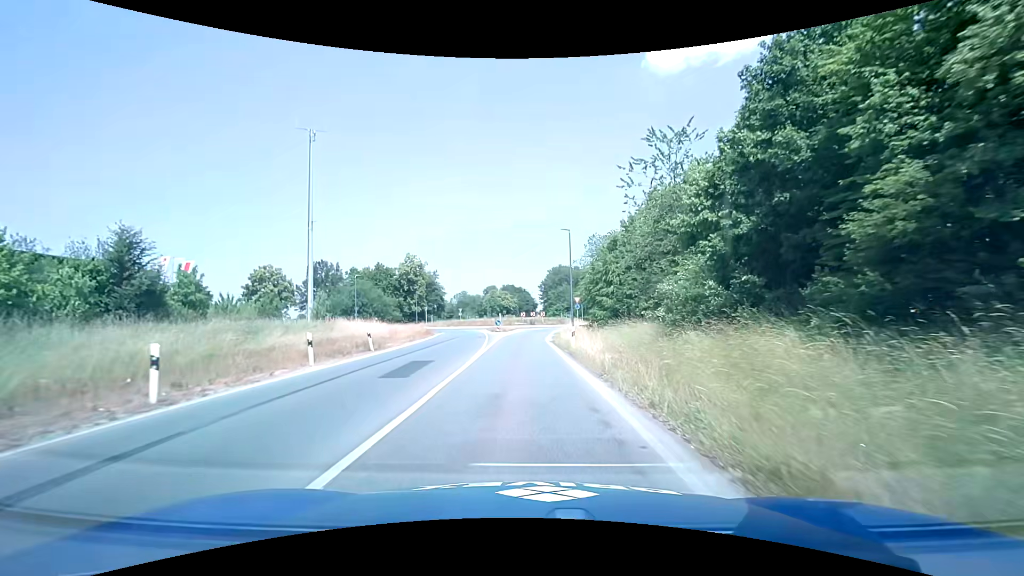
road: secondary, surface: asphalt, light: Day
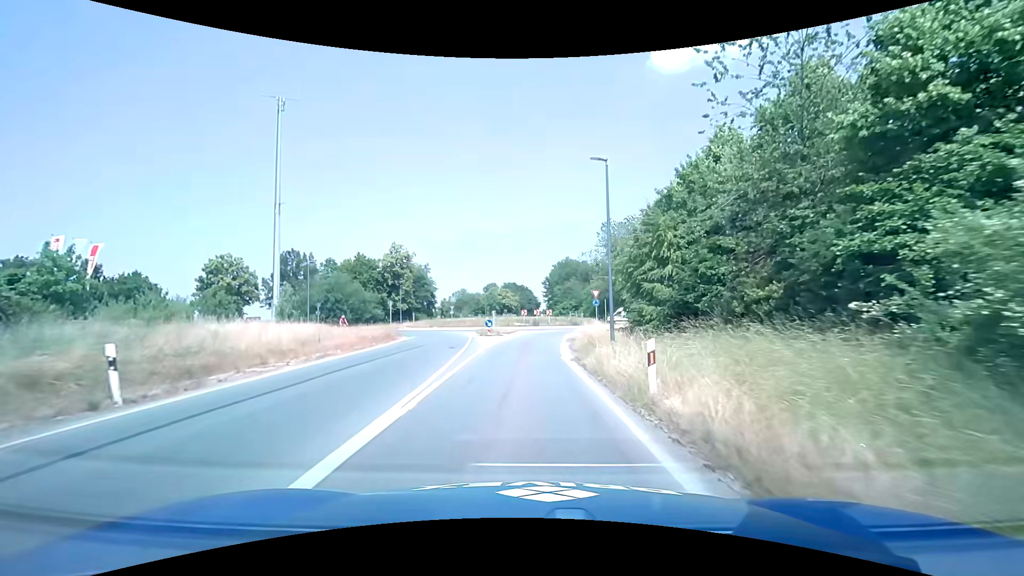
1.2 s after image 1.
(-0.1, +14.1) m; -1°
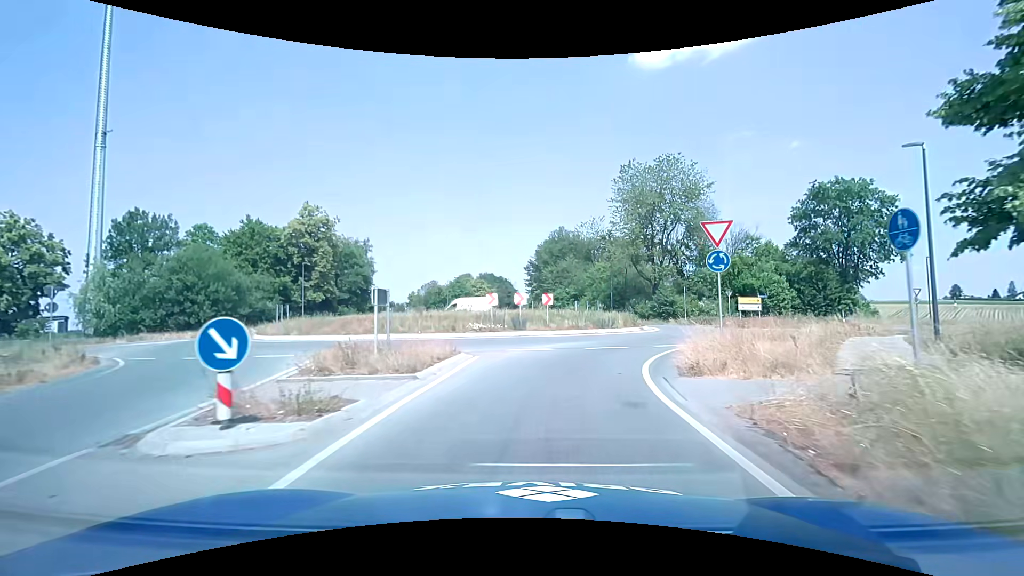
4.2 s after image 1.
(+0.2, +30.2) m; +2°
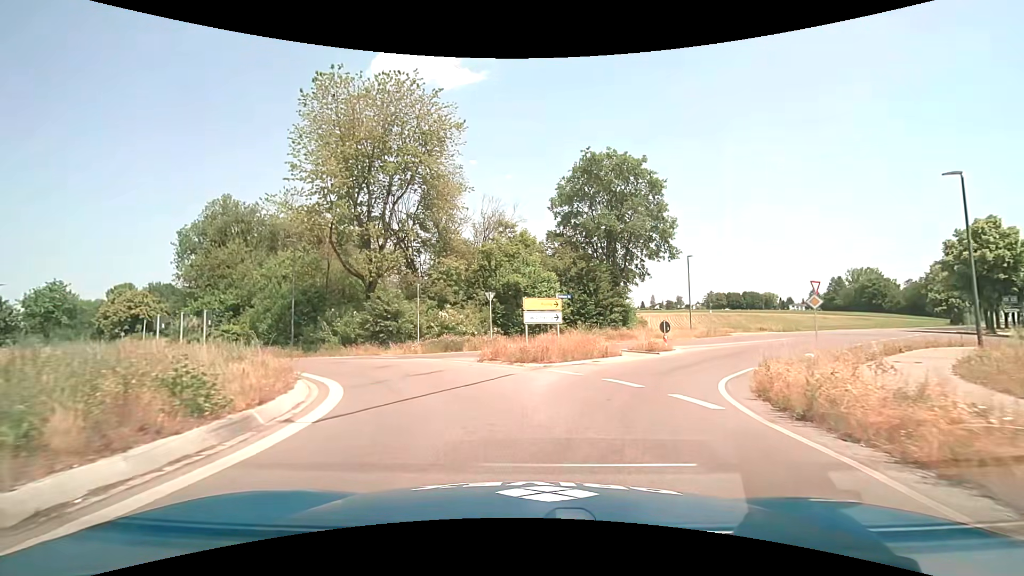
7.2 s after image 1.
(+5.7, +22.5) m; +31°
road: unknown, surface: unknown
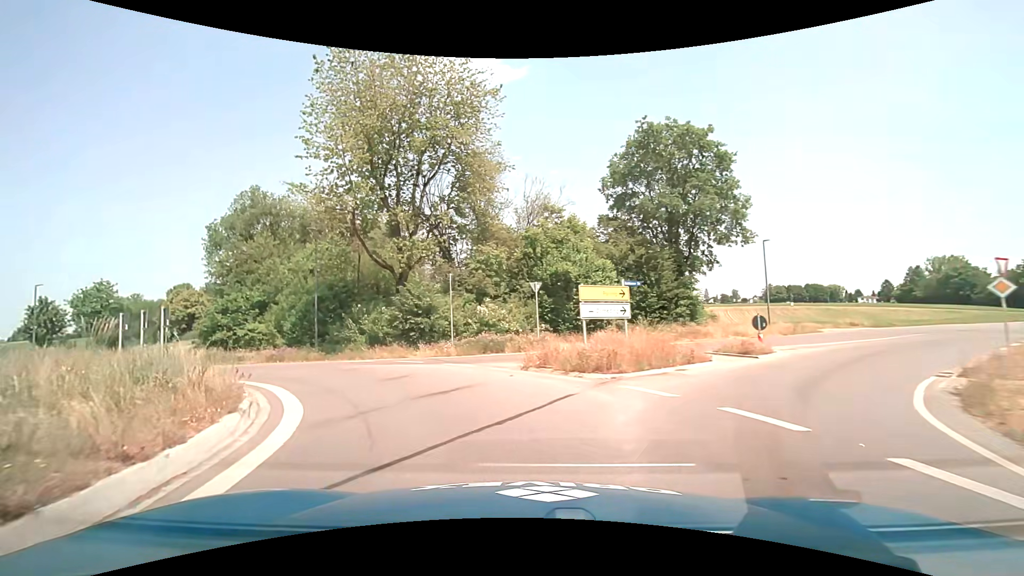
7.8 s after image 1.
(-0.2, +4.4) m; -6°
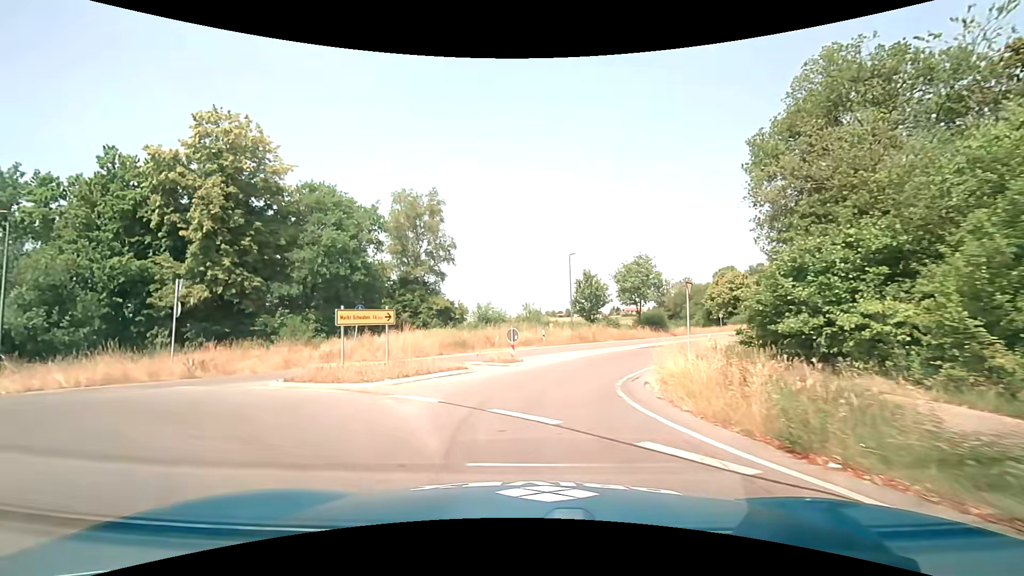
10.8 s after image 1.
(-10.8, +18.7) m; -57°
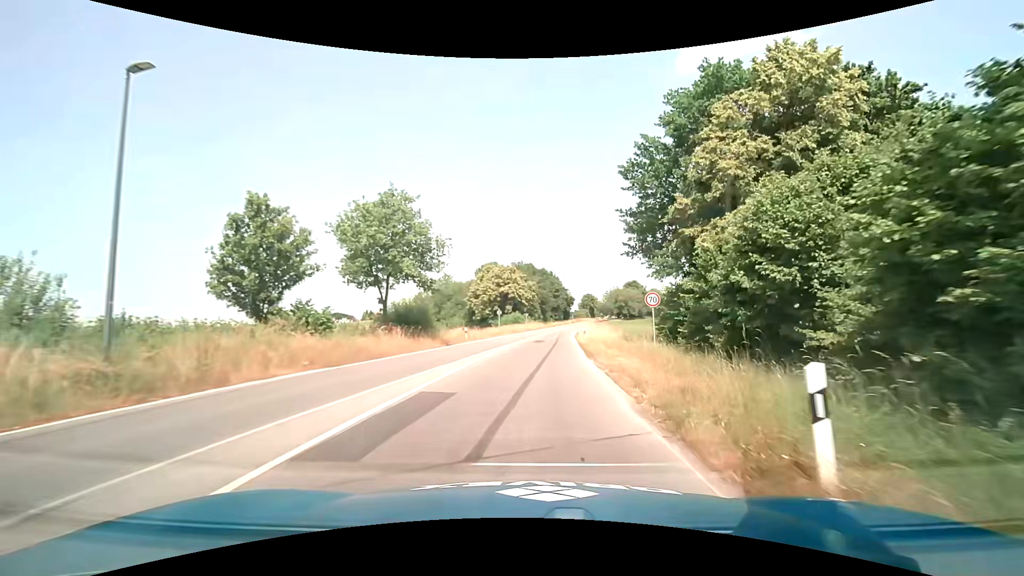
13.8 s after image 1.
(+5.9, +28.1) m; +27°
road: secondary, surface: asphalt
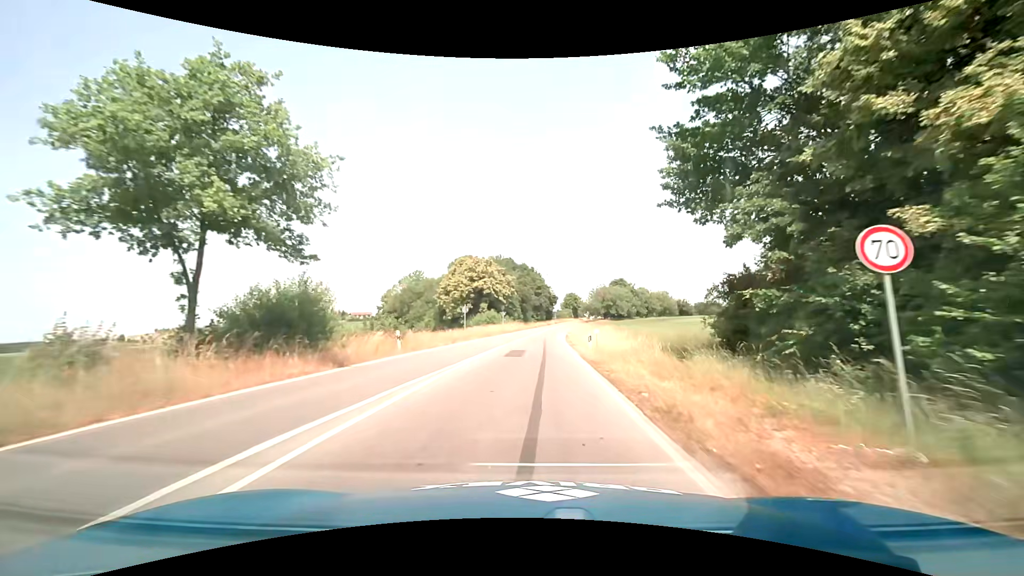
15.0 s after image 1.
(+0.4, +14.7) m; +2°
(0, +10) (0, +20) (+1, +30) (+1, +40) (+2, +50) (+3, +60) (+3, +70) (+4, +80) (+5, +90) (+6, +100) m
